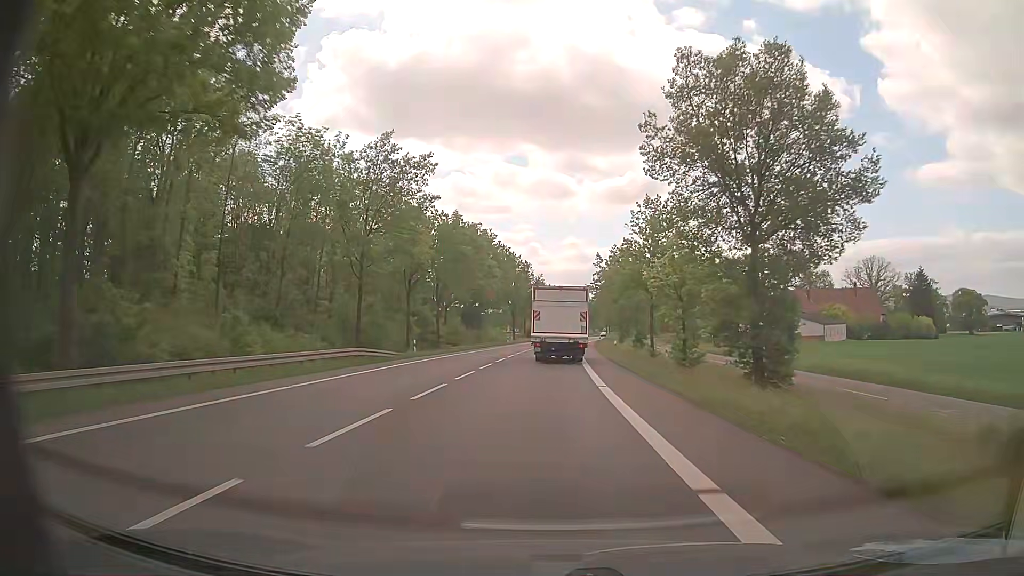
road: primary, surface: asphalt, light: Day
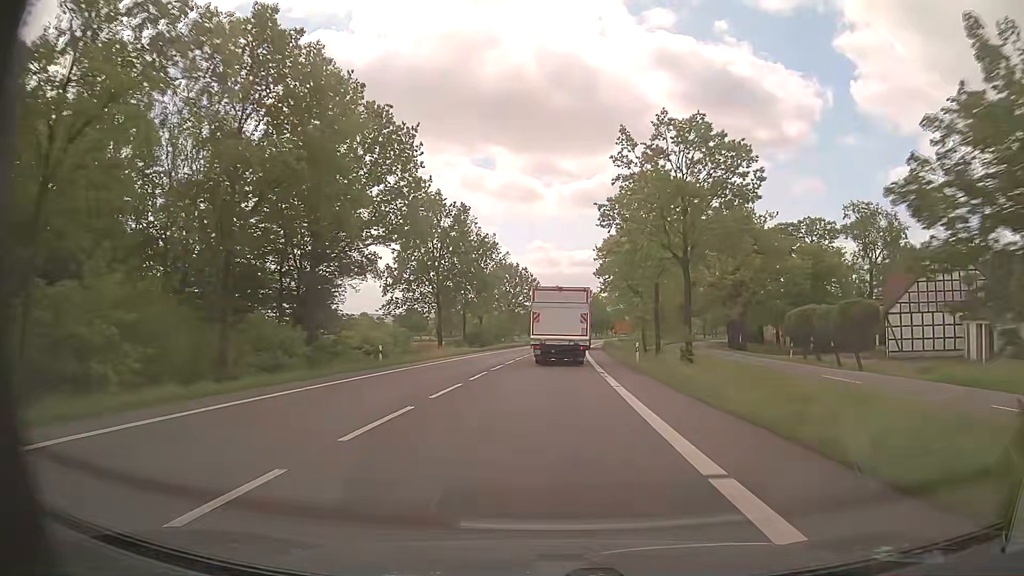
(+1.0, +59.3) m; +3°
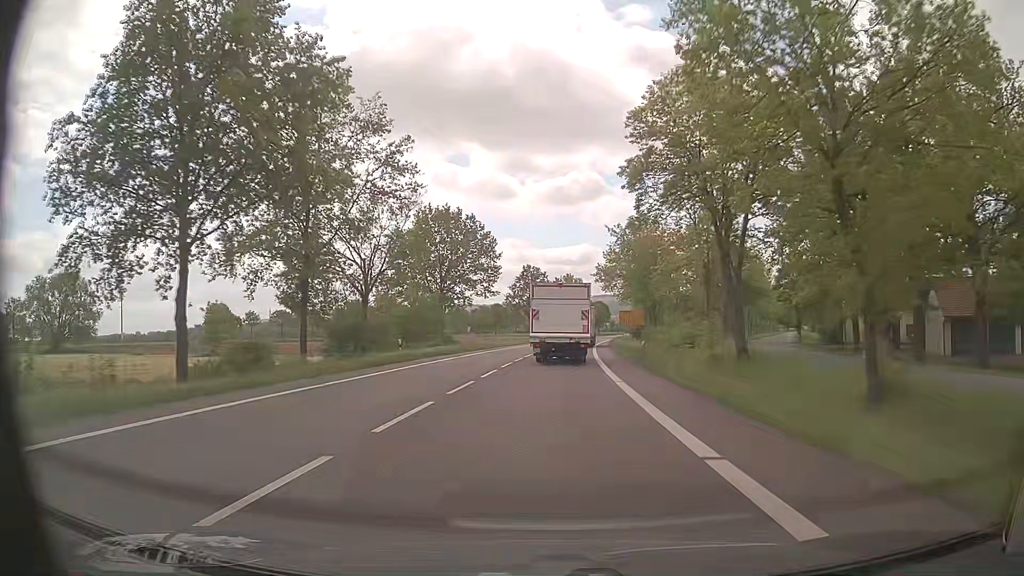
(+0.9, +47.0) m; +2°
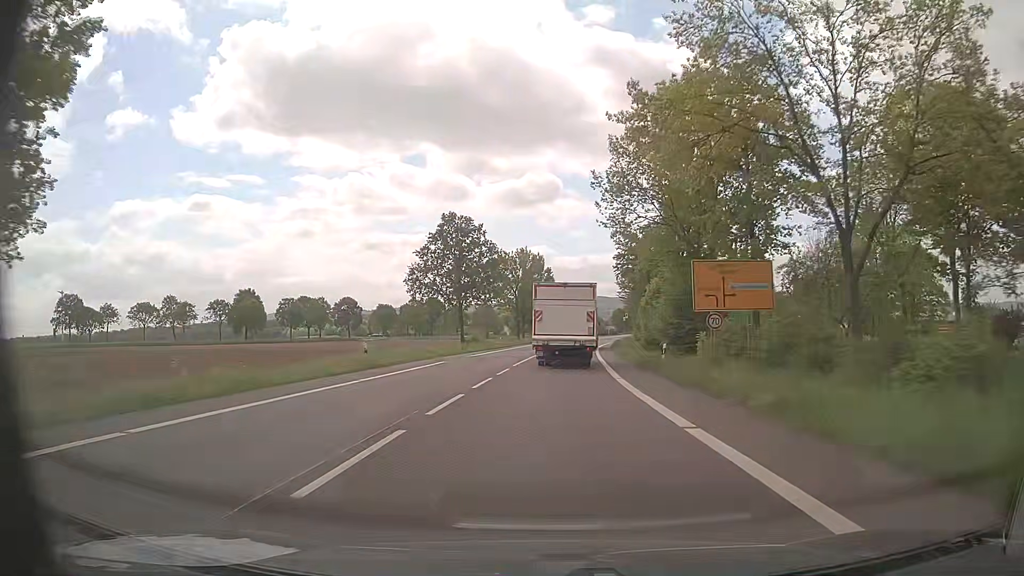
(+1.8, +57.3) m; +4°
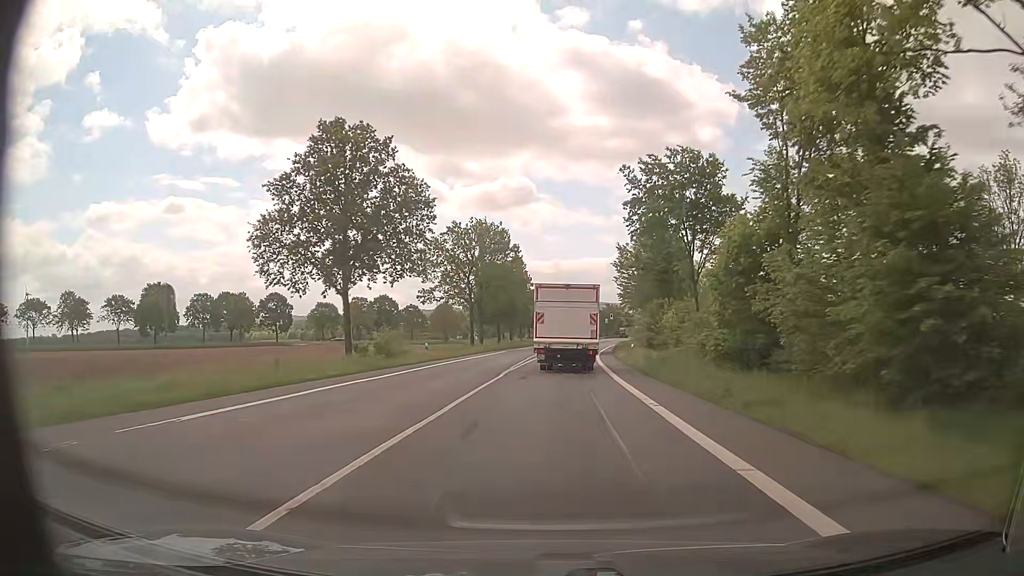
(+0.7, +33.5) m; +2°
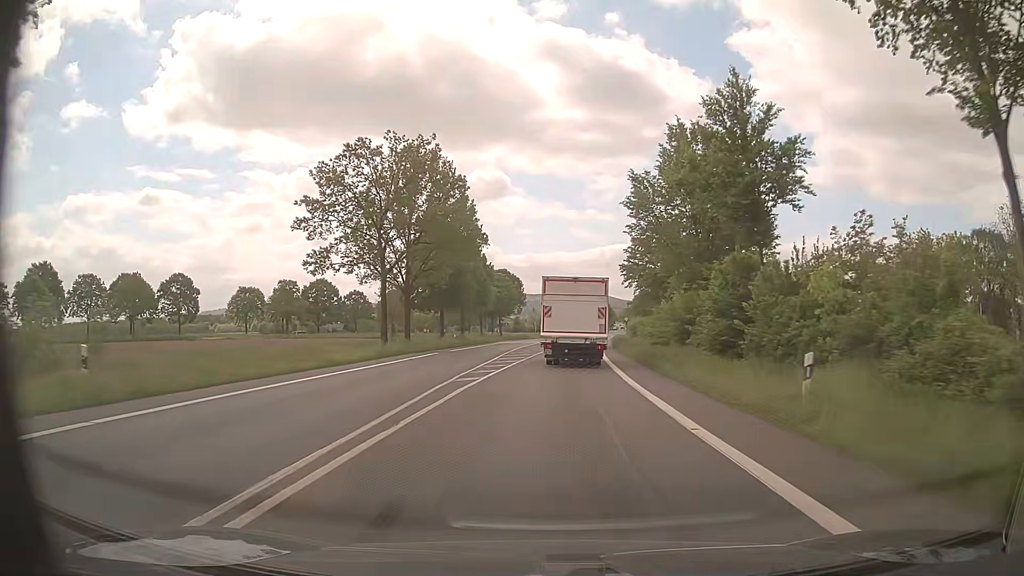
(+0.7, +32.8) m; +2°
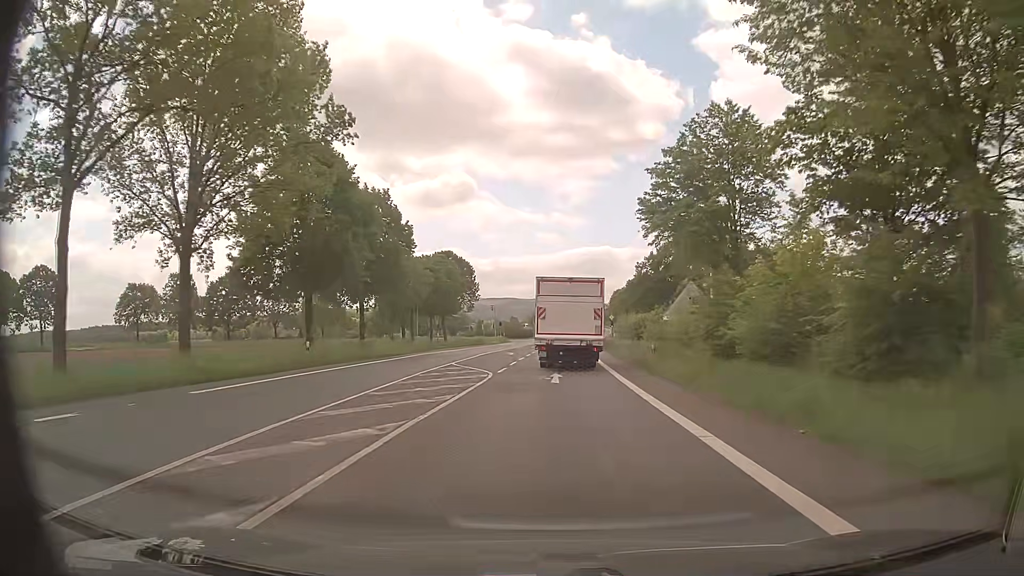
(+1.0, +32.2) m; +3°
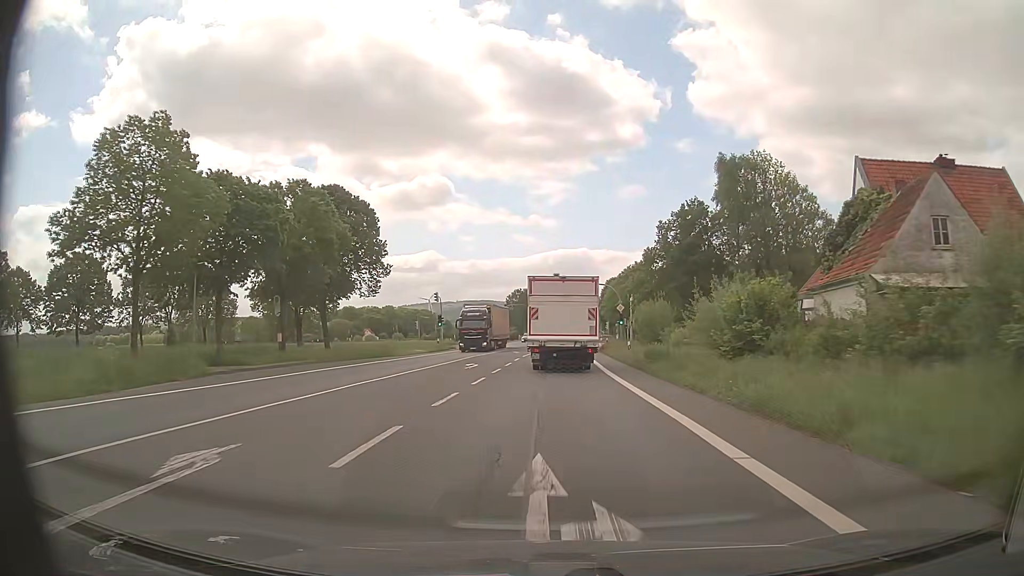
(+0.6, +41.8) m; +2°
(0, +10) (0, +20) (0, +30) (+1, +40) (+1, +50) (+1, +60) (+2, +70) (+2, +80) (+3, +90) (+4, +100) m
